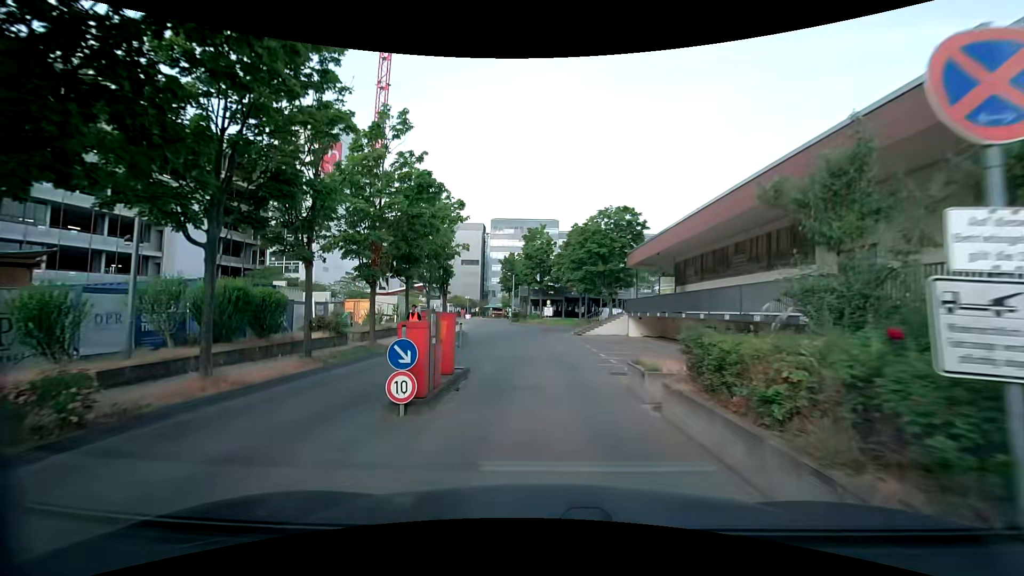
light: Day
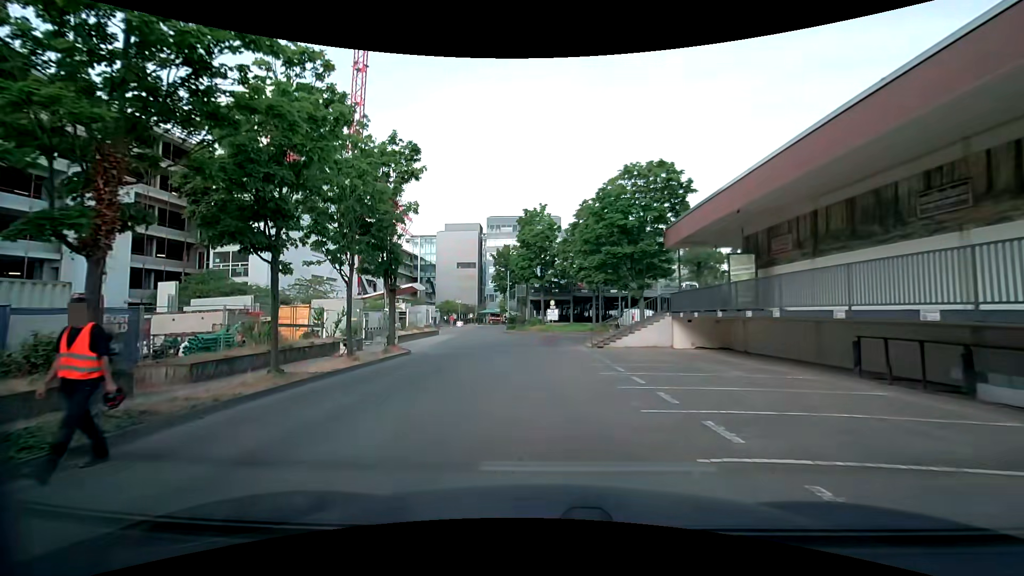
(0.0, +12.0) m; -1°
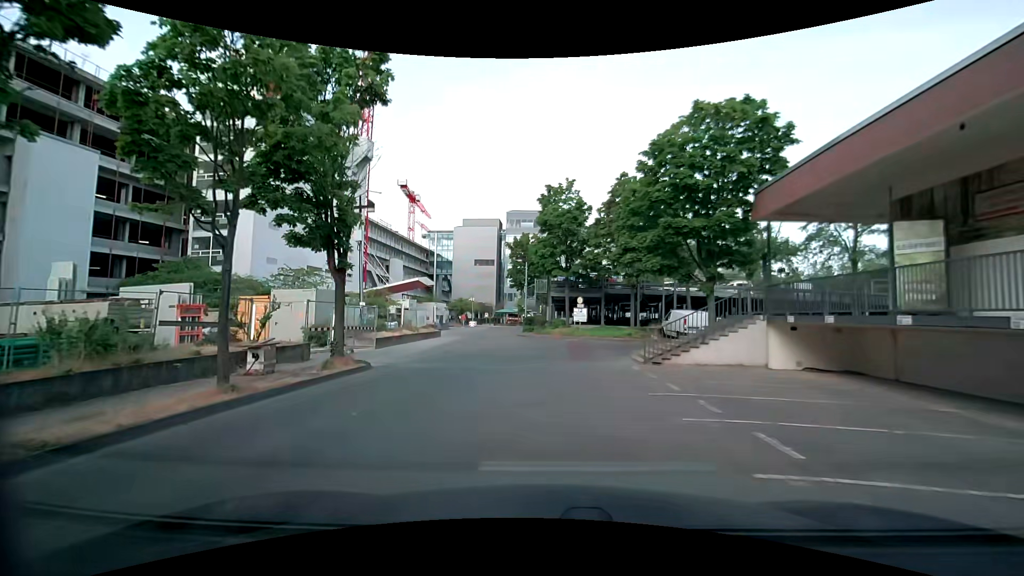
(-0.2, +7.9) m; -1°
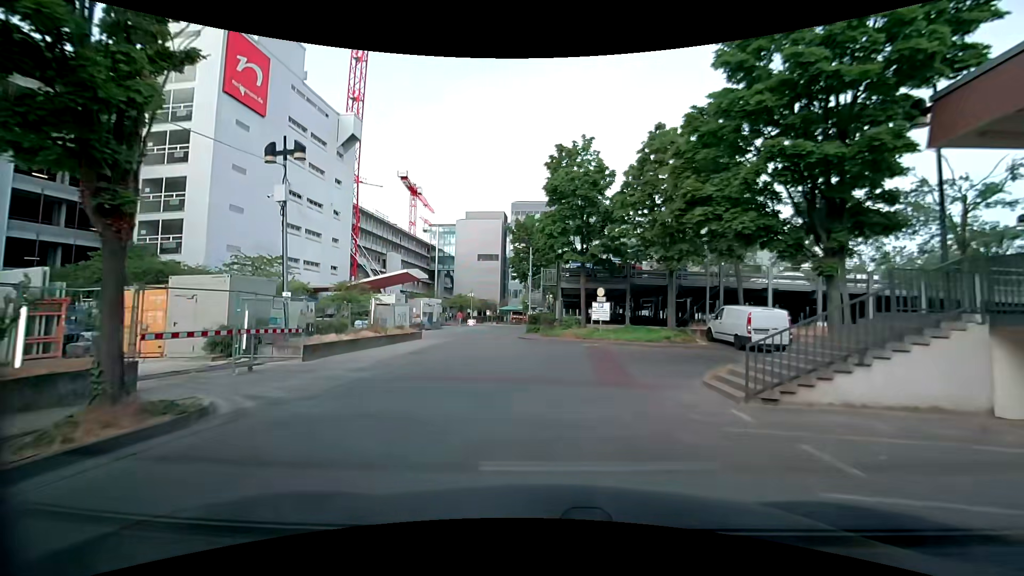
(-0.2, +7.8) m; -2°
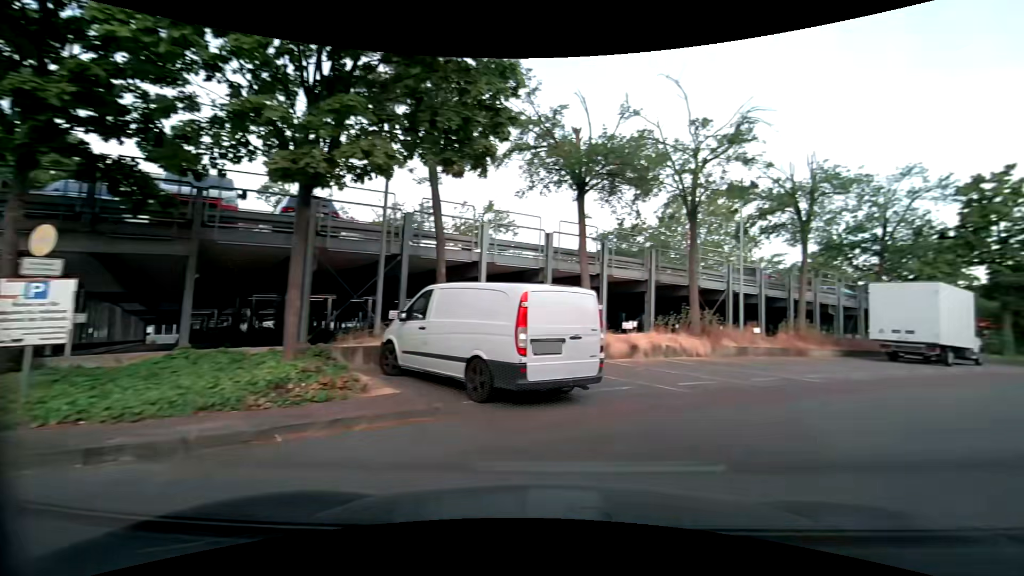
(+2.6, +16.1) m; +37°
